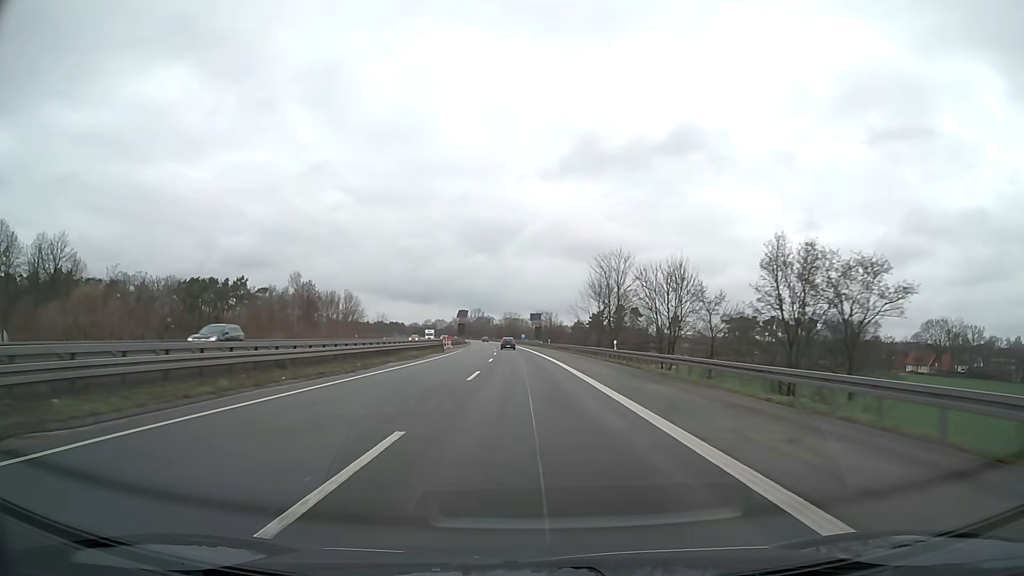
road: motorway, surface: asphalt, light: Day
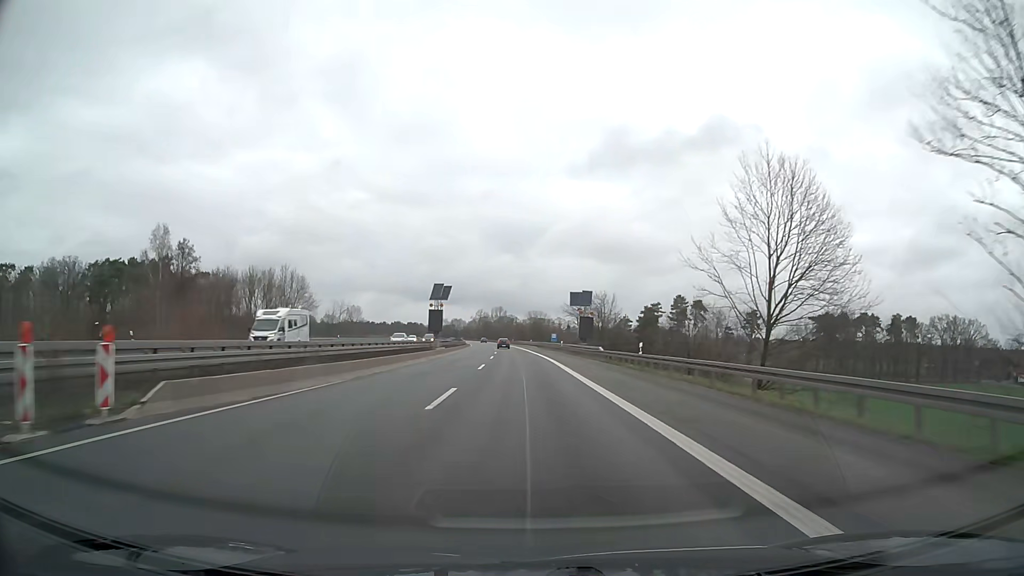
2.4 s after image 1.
(-1.1, +63.3) m; -2°
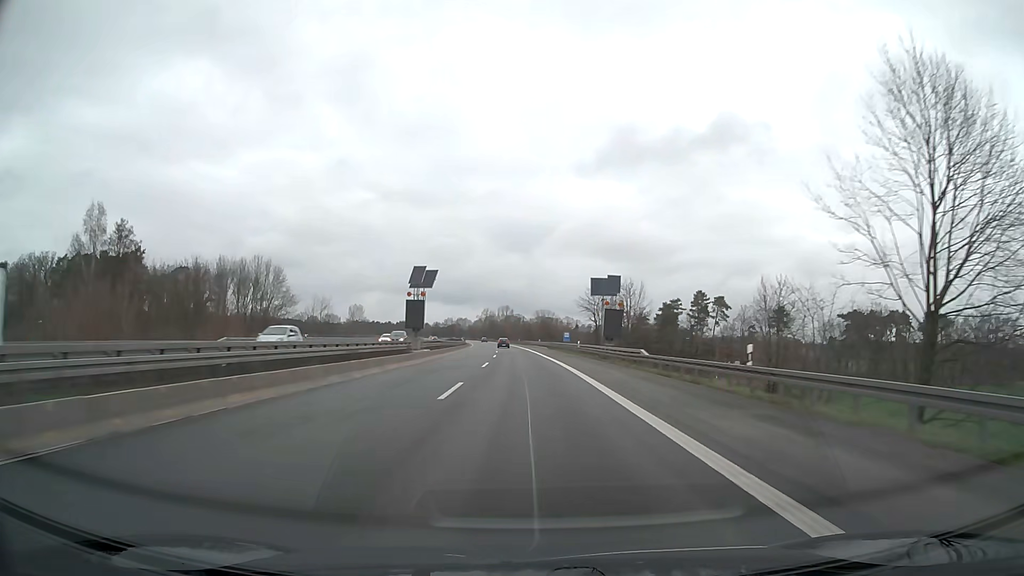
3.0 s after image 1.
(-0.1, +15.8) m; -1°
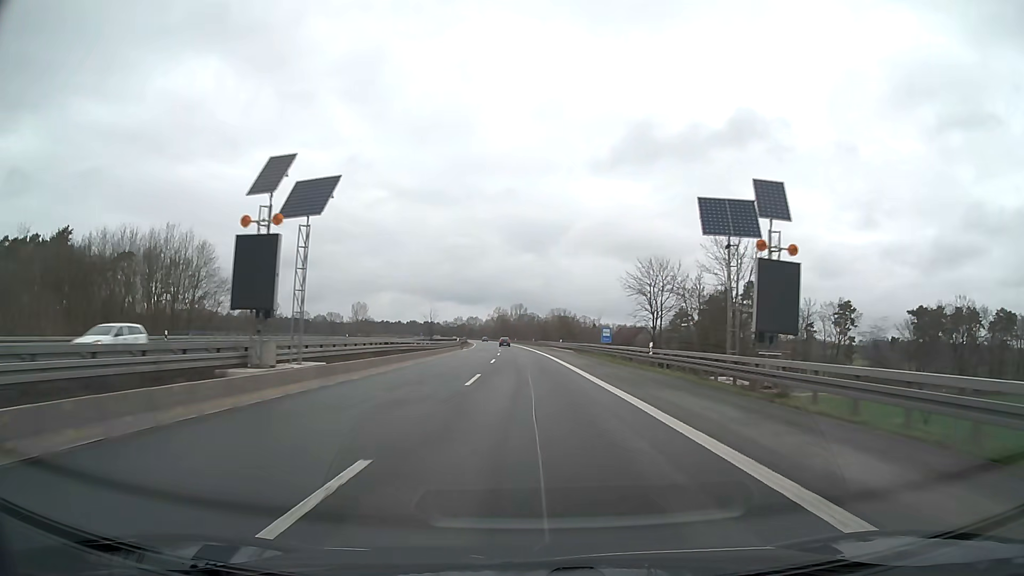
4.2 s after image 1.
(-0.3, +31.7) m; -1°
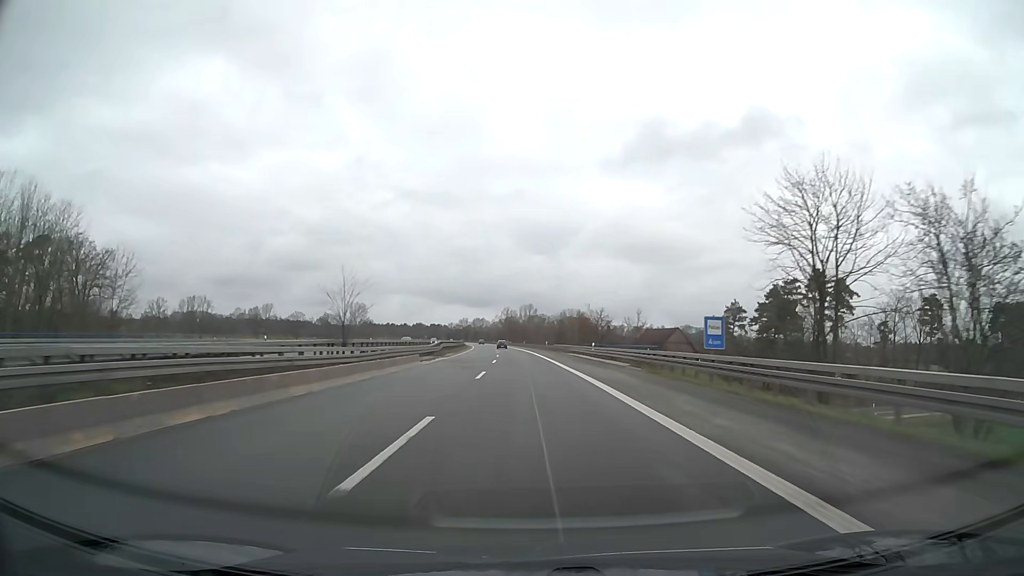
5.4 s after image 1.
(-0.3, +31.7) m; -1°
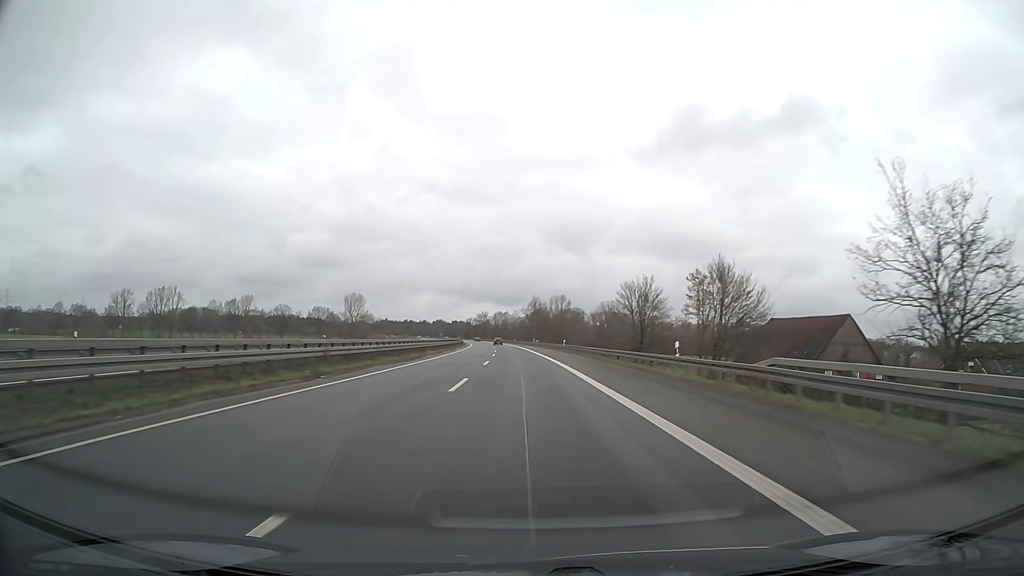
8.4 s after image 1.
(-1.7, +79.1) m; -2°
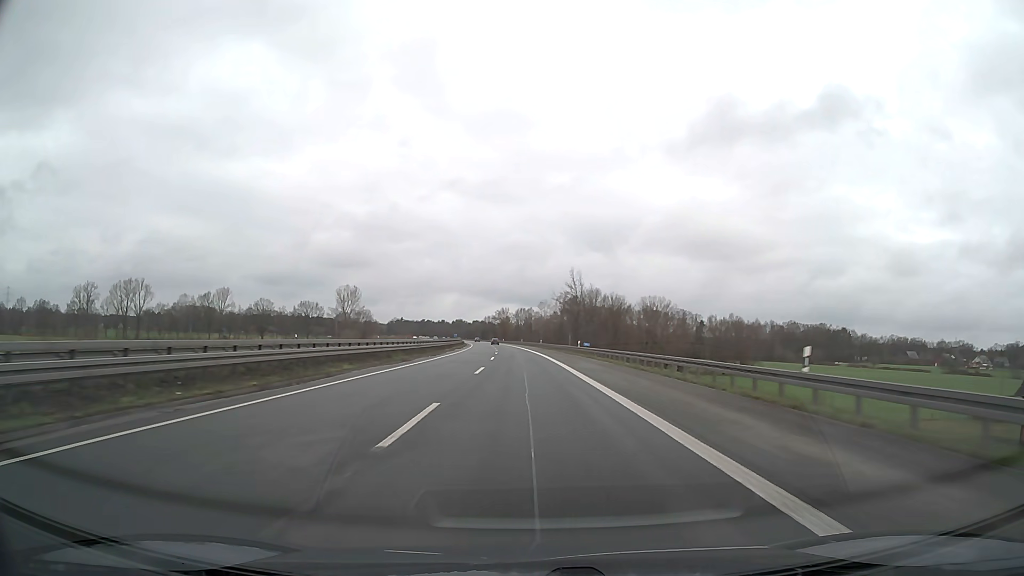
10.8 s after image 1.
(-1.3, +63.2) m; -2°
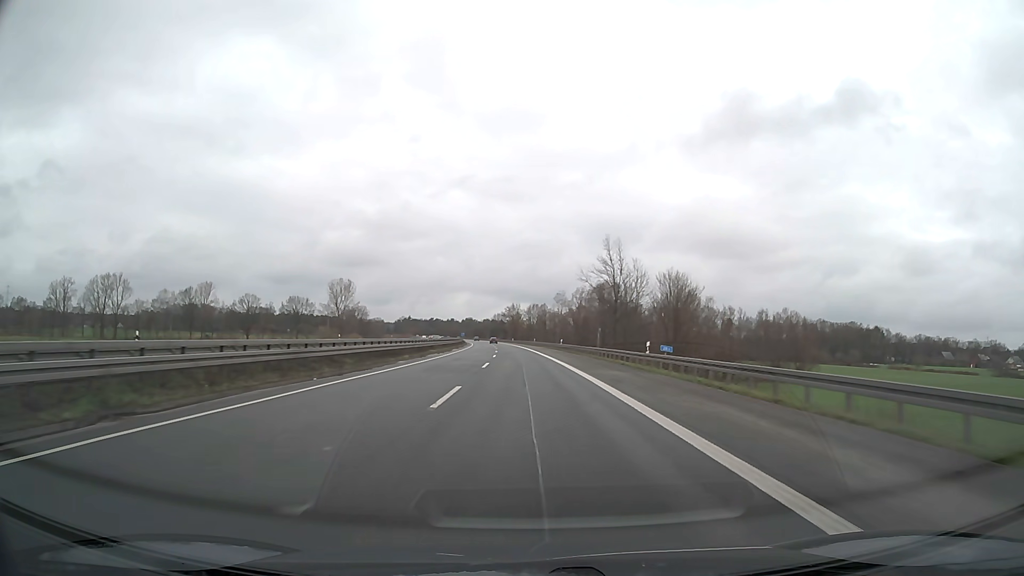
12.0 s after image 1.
(-0.3, +31.6) m; -1°
(0, +10) (0, +20) (0, +30) (0, +40) (-1, +50) (-1, +60) (-1, +70) (-2, +80) (-2, +90) (-3, +100) m
